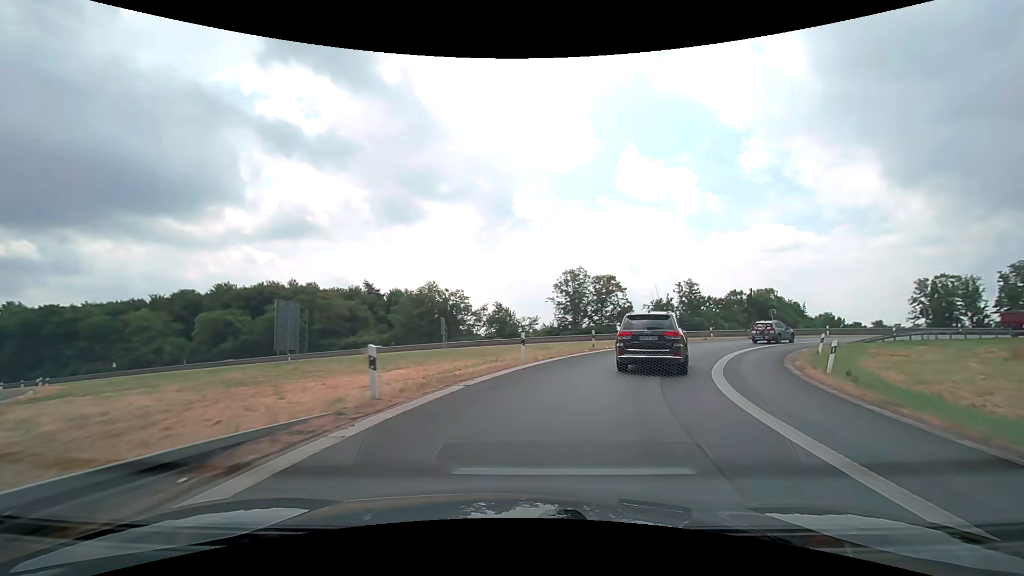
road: motorway_link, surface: asphalt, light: Day
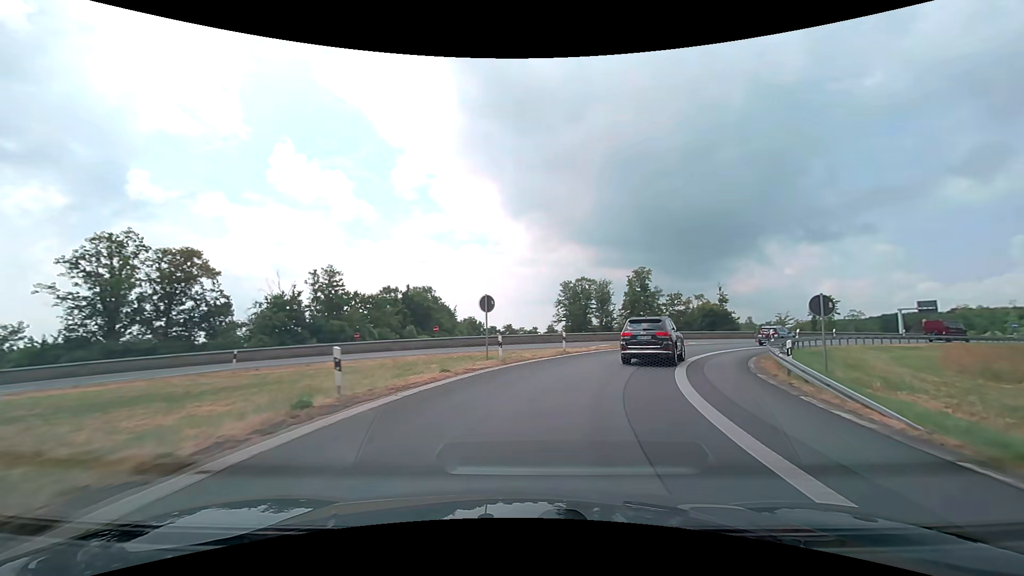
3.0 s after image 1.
(+11.1, +32.2) m; +38°
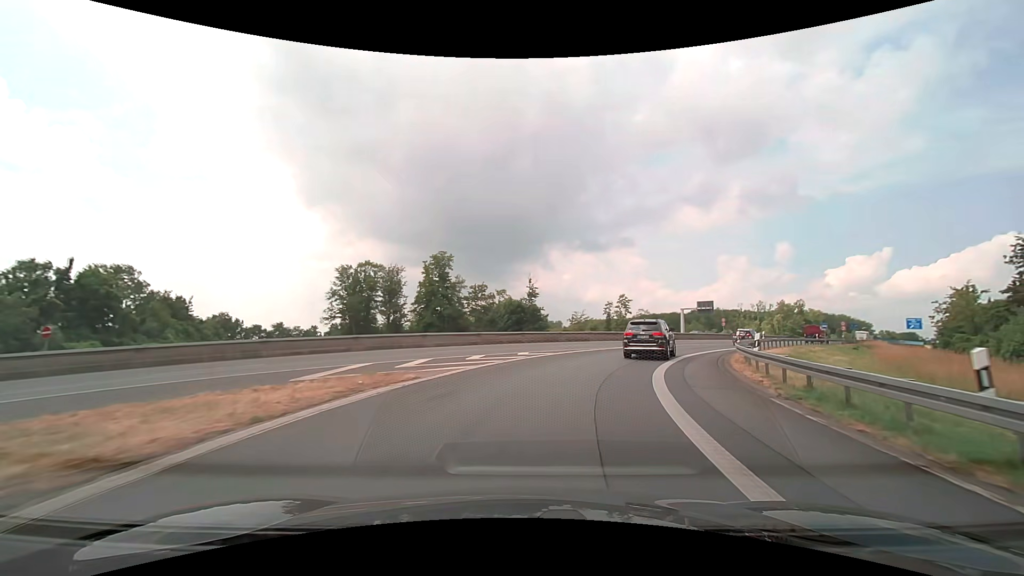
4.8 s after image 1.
(+4.3, +21.5) m; +22°
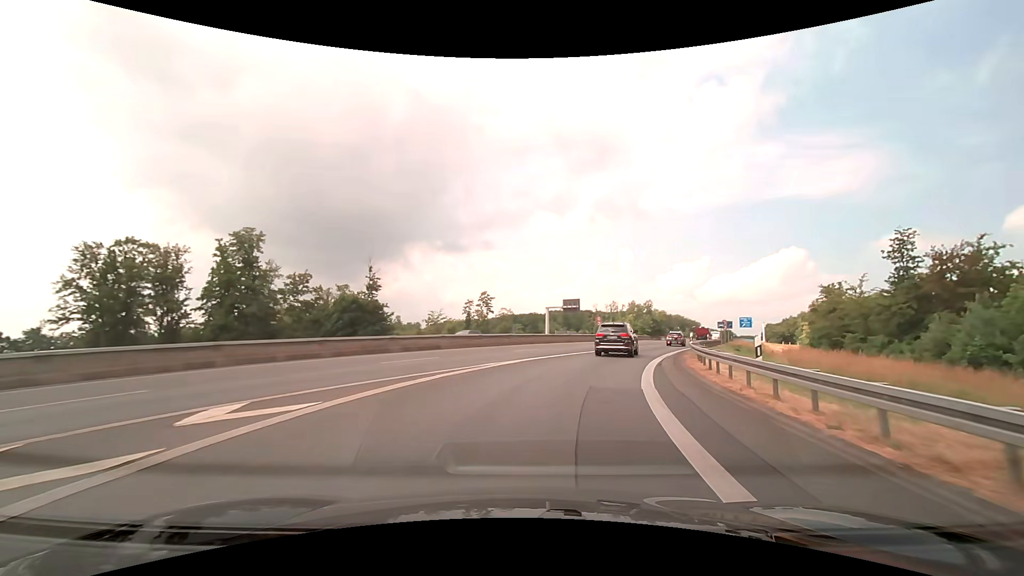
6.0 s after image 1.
(+2.1, +15.6) m; +16°
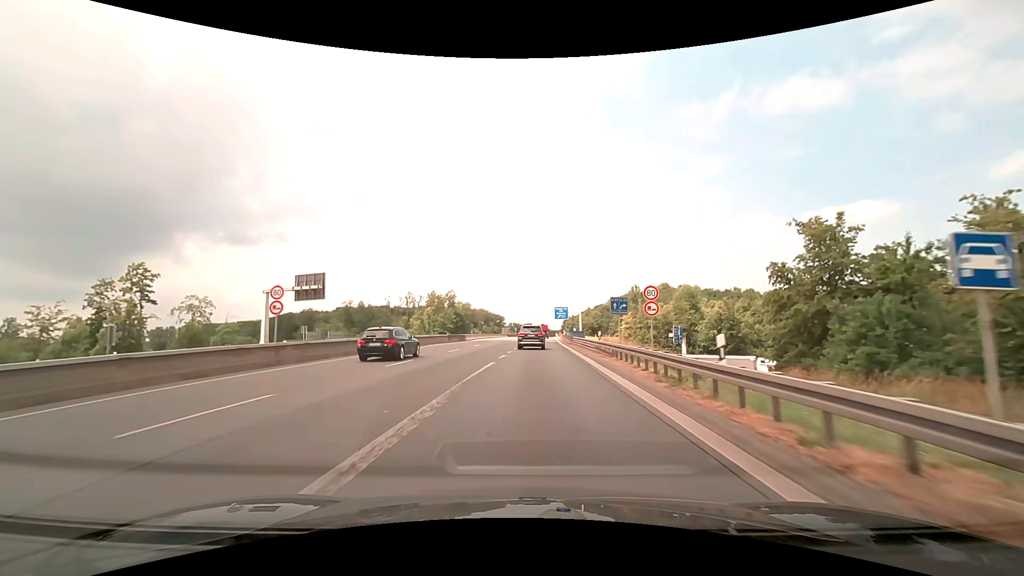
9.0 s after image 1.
(+11.7, +44.4) m; +23°
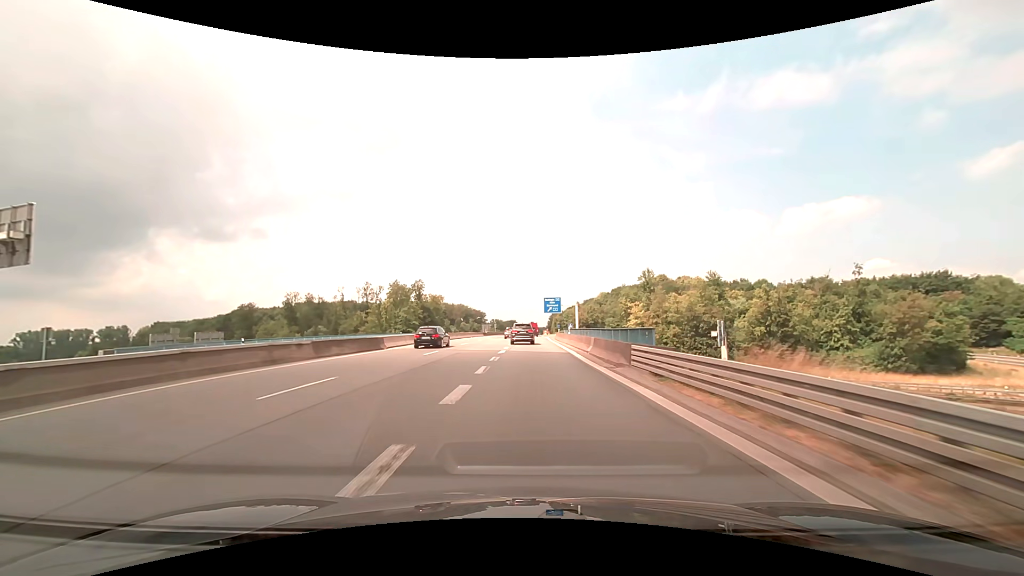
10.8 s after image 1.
(+0.6, +33.0) m; +2°
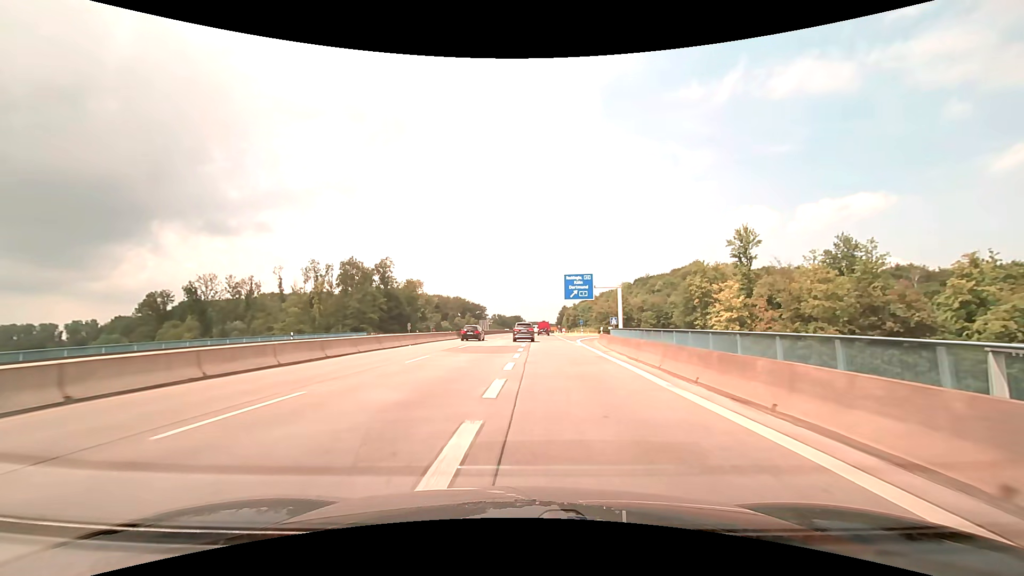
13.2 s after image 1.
(-0.1, +47.0) m; -1°
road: trunk
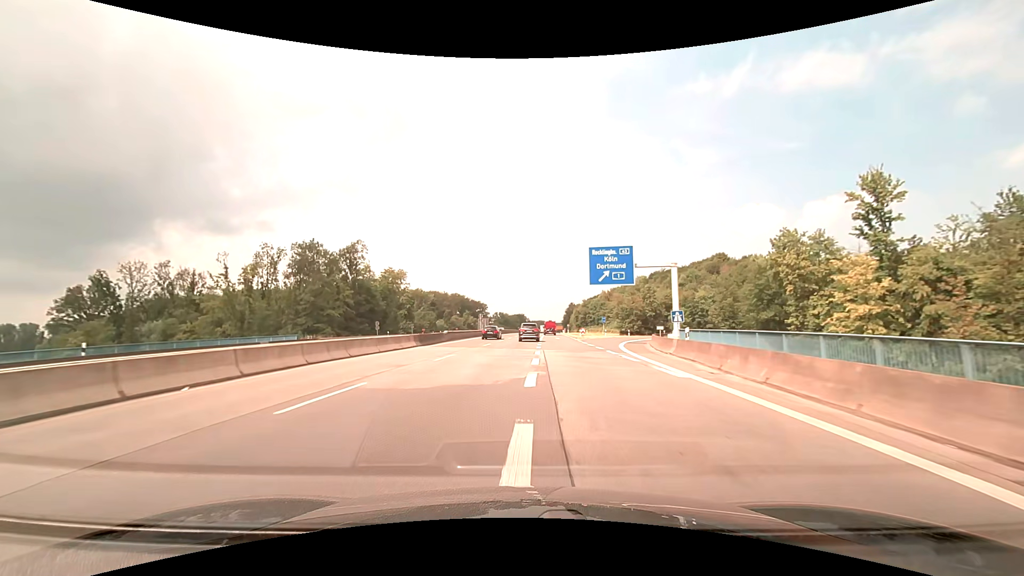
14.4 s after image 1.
(-0.1, +23.8) m; 0°
(0, +10) (0, +20) (0, +30) (0, +40) (0, +50) (0, +60) (+1, +70) (+1, +80) (+1, +90) (+2, +100) m
